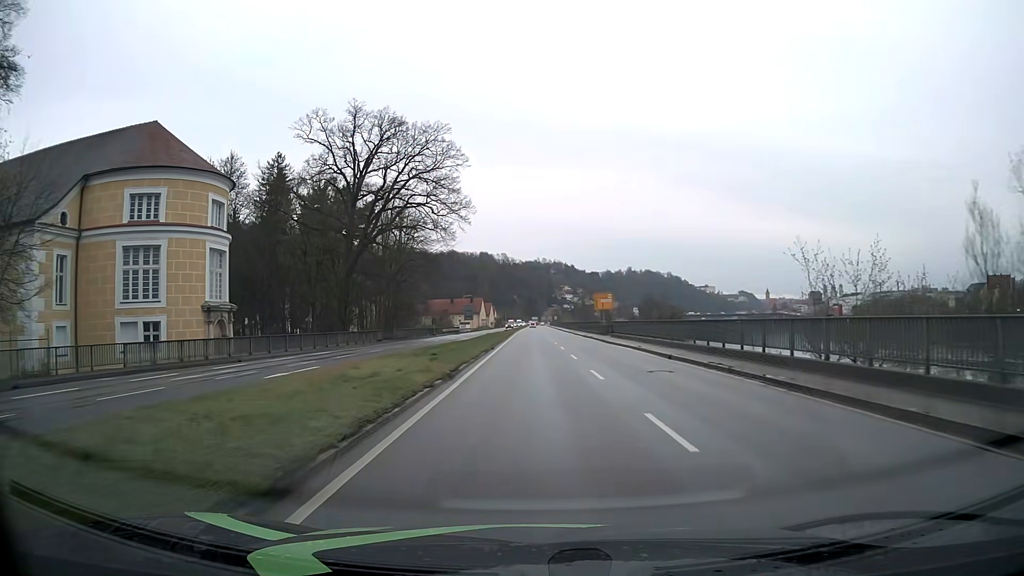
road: primary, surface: asphalt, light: Day
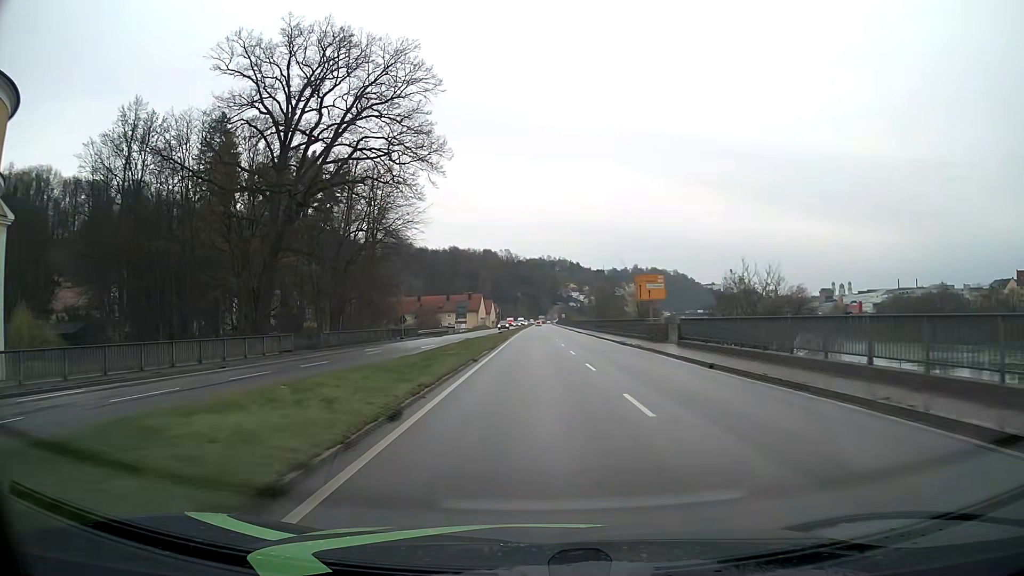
(-0.1, +24.5) m; 0°
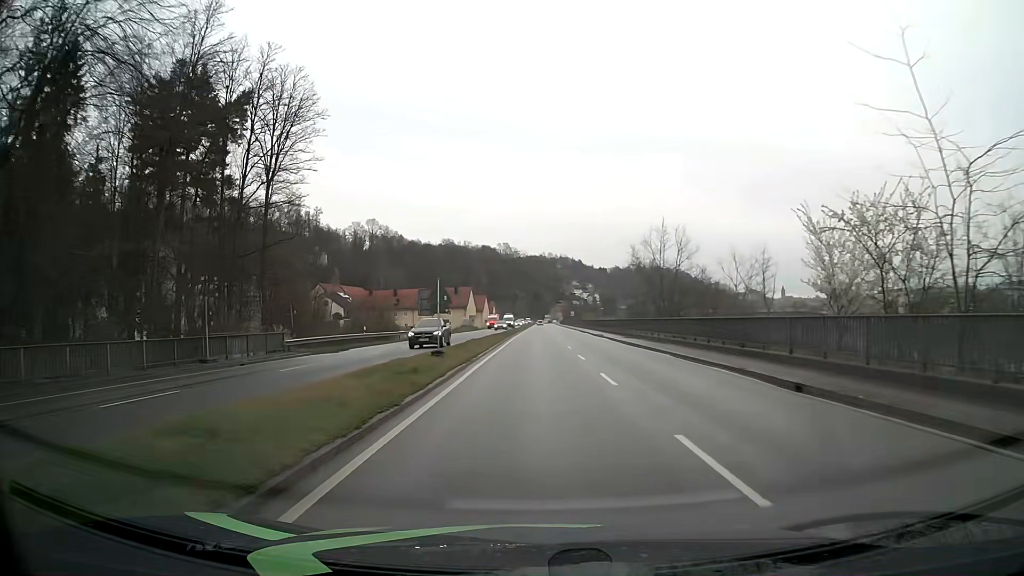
(0.0, +40.7) m; 0°
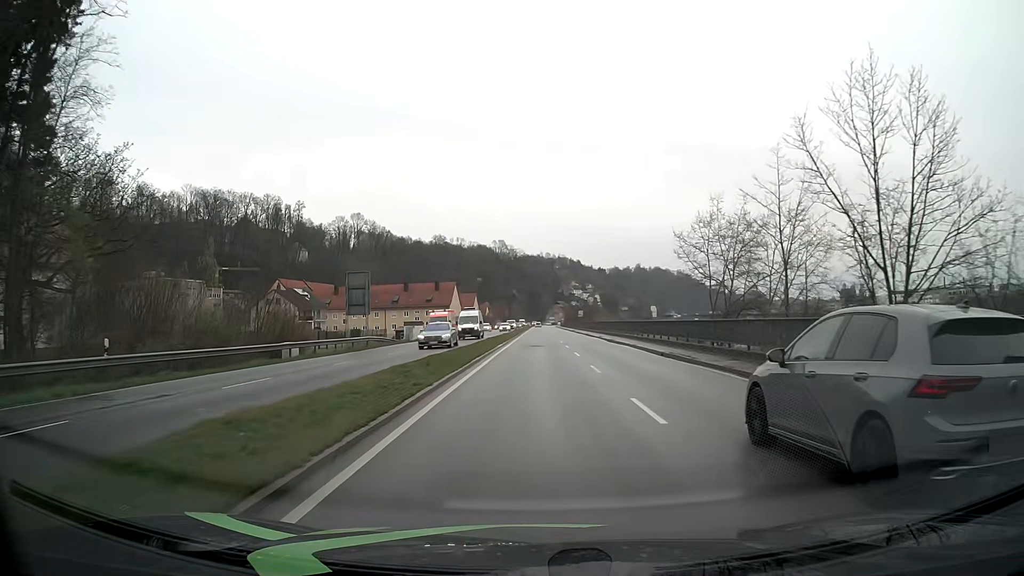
(0.0, +32.1) m; 0°
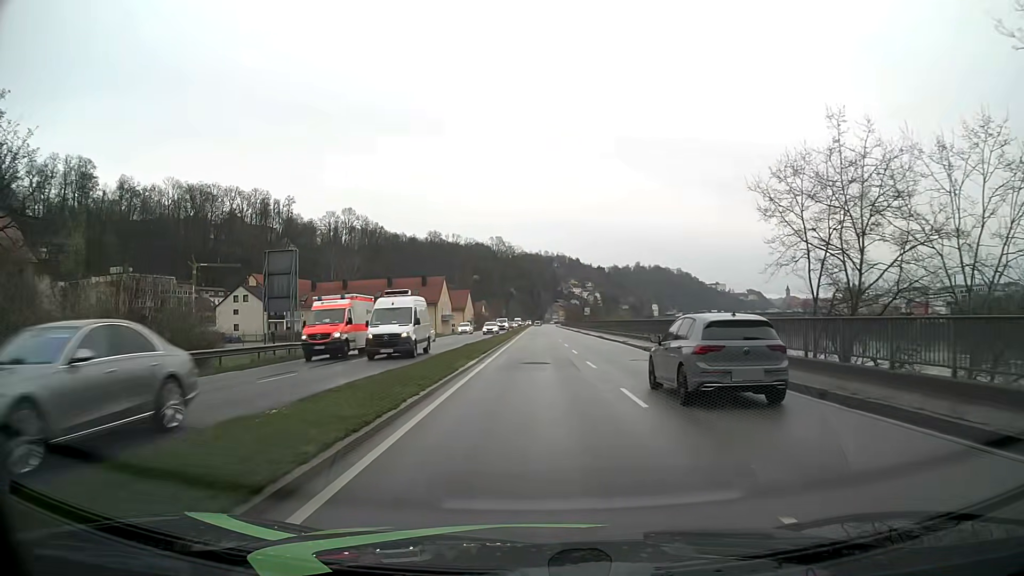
(+0.1, +16.2) m; 0°
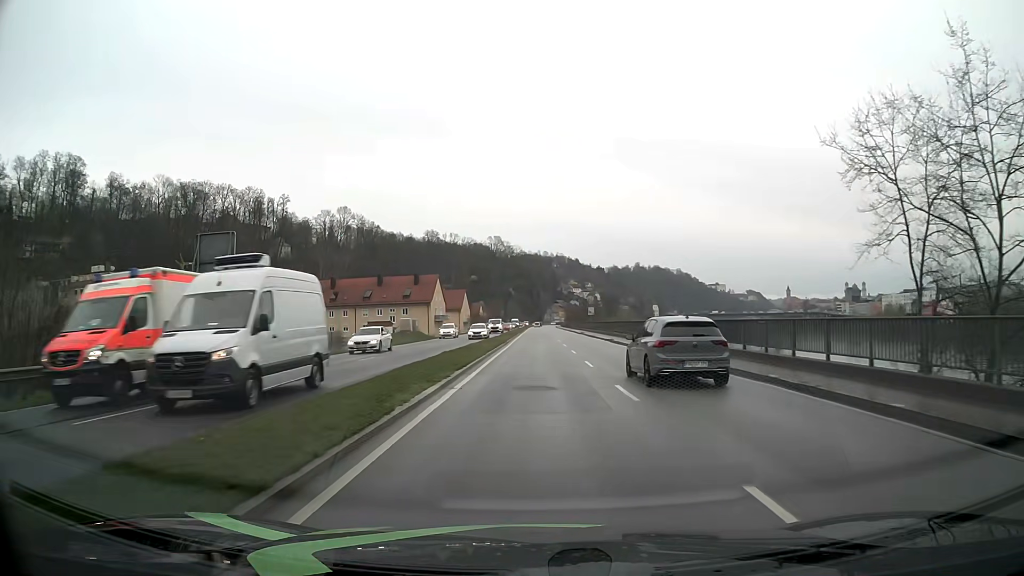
(0.0, +8.1) m; 0°
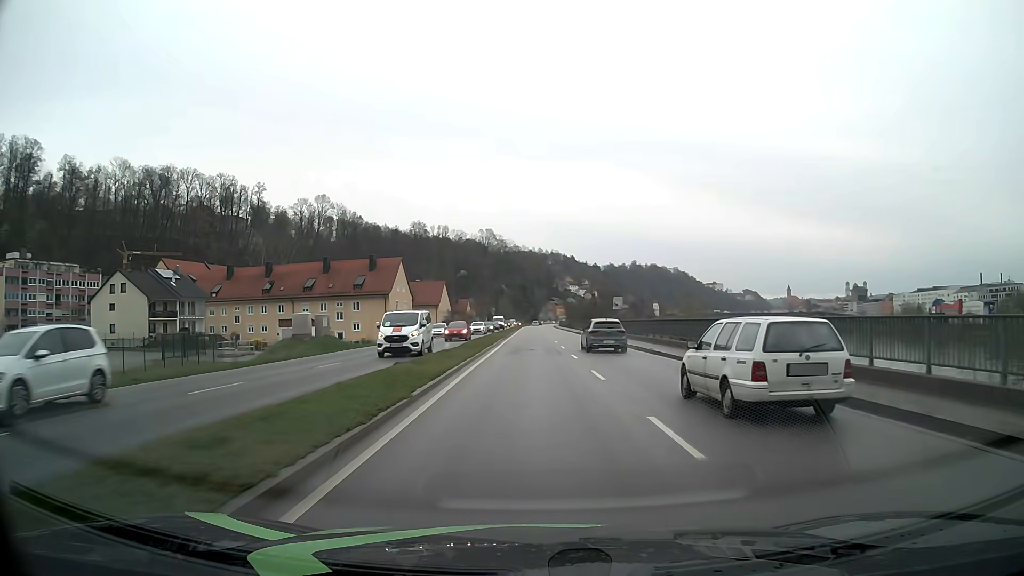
(+0.2, +32.0) m; +1°
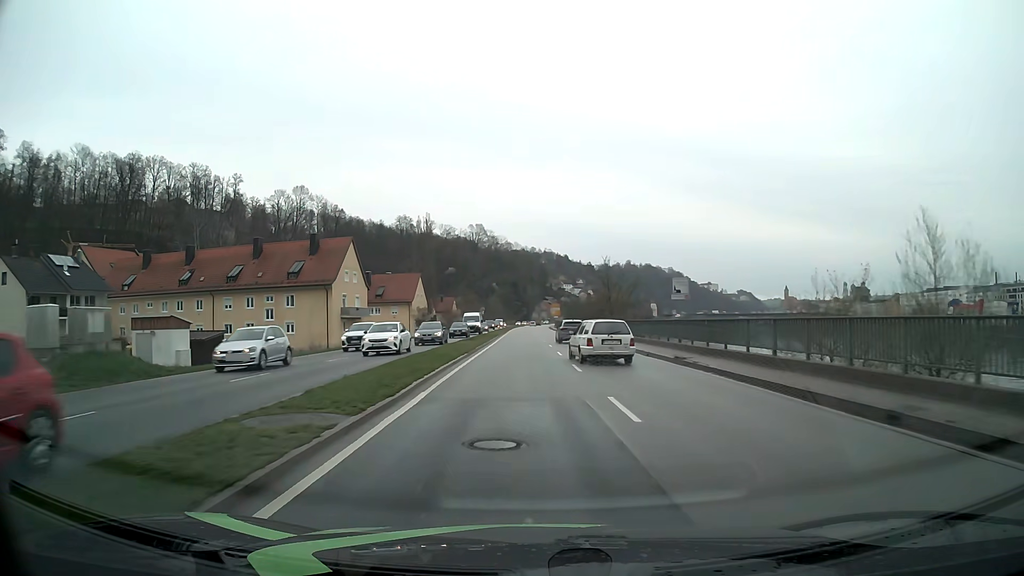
(0.0, +24.7) m; +1°
(0, +10) (0, +20) (+1, +30) (+1, +40) (+2, +50) (+2, +60) (+2, +70) (+2, +80) (+2, +90) (+2, +100) m
